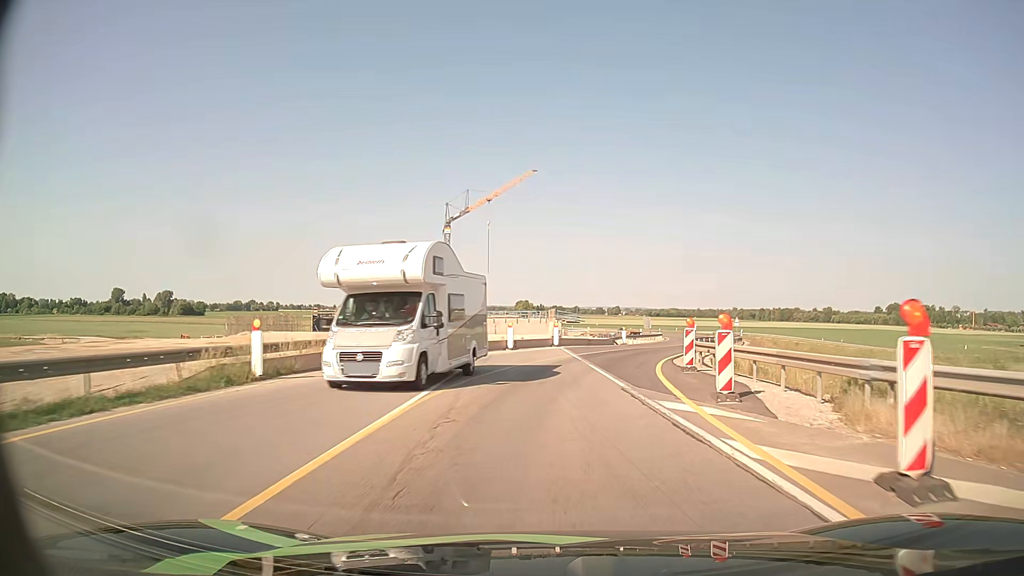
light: Day
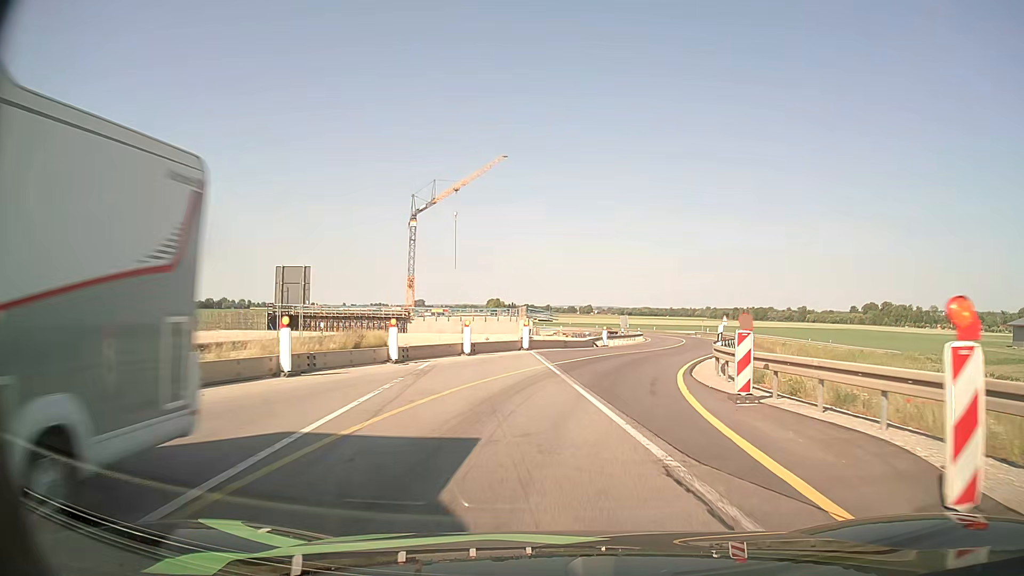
(+0.2, +7.7) m; +2°
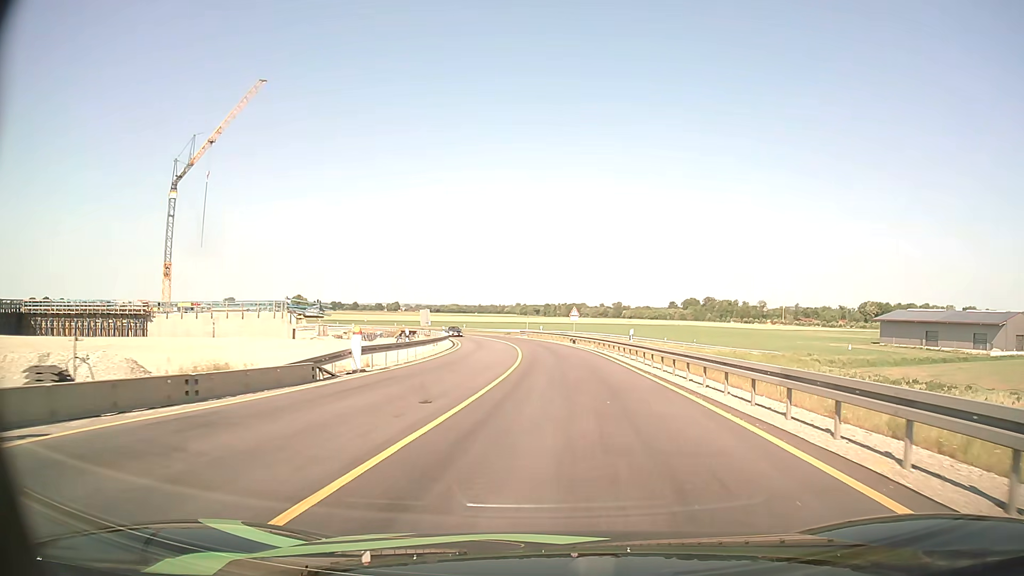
(+3.8, +28.3) m; +16°
(0, +10) (+1, +20) (+1, +30) (+1, +40) (0, +50) (-1, +60) (-3, +70) (-5, +80) (-8, +89) (-11, +99) m
